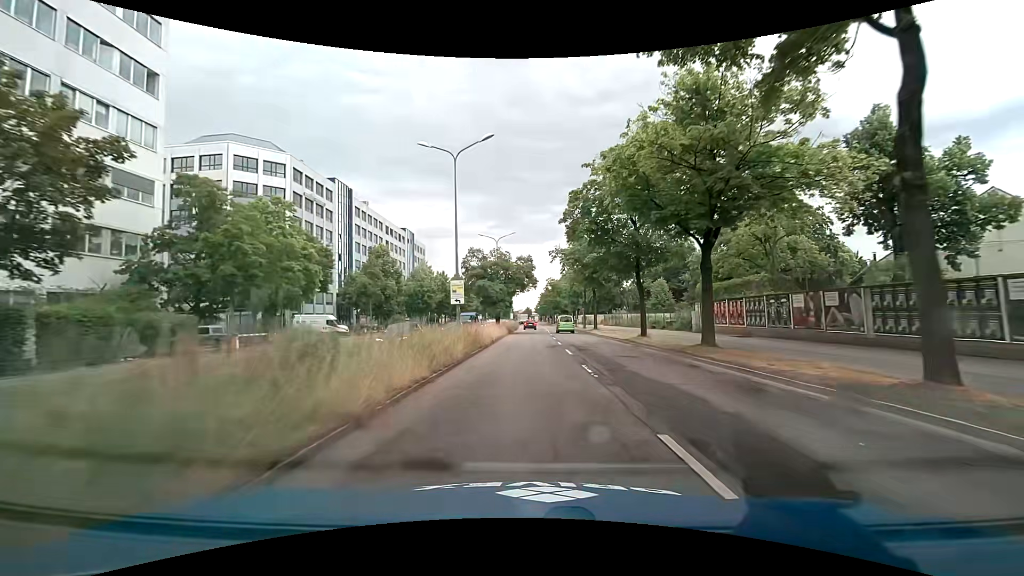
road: primary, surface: asphalt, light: Day
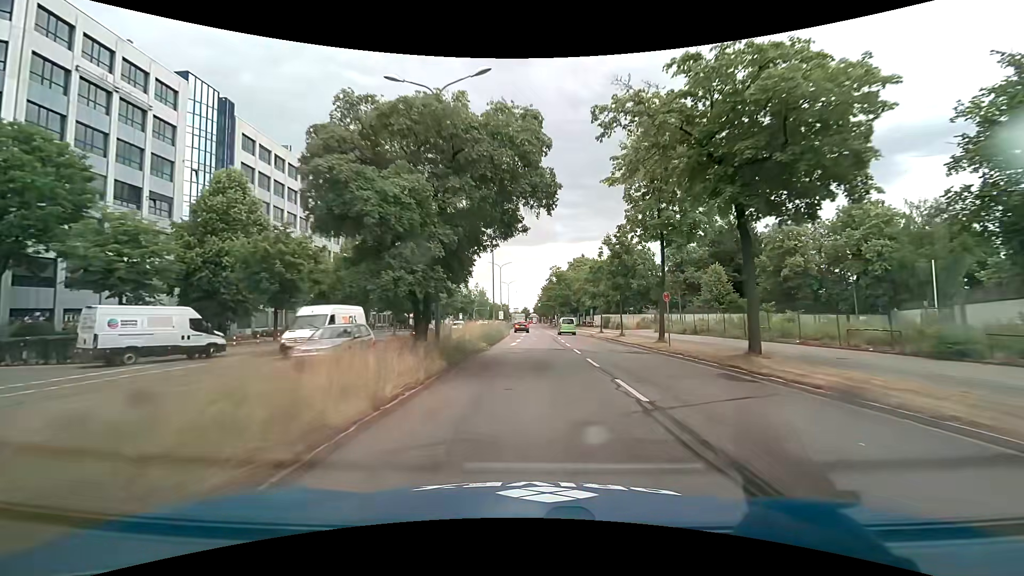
(+0.1, +36.5) m; +1°
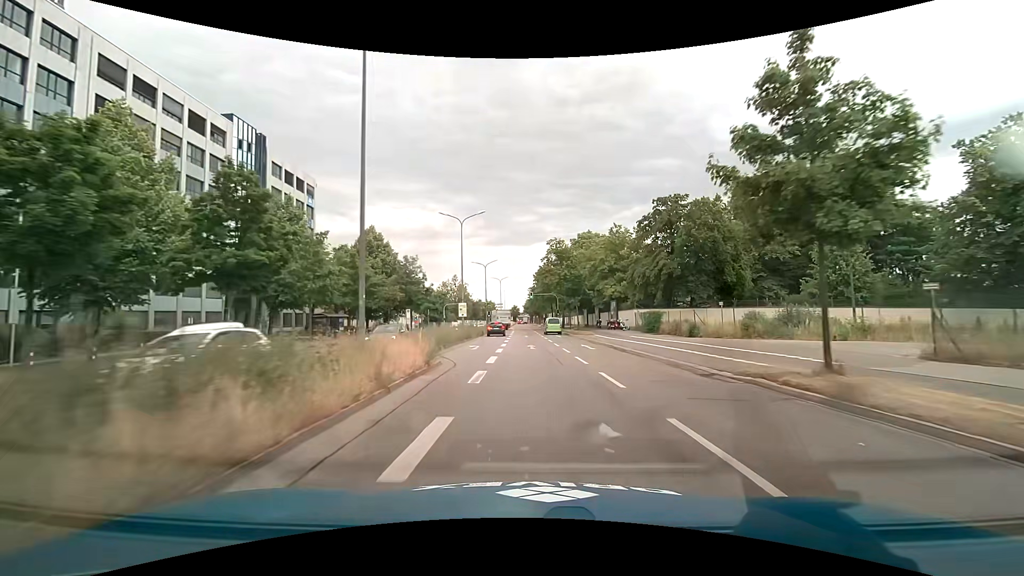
(+0.2, +36.4) m; +1°
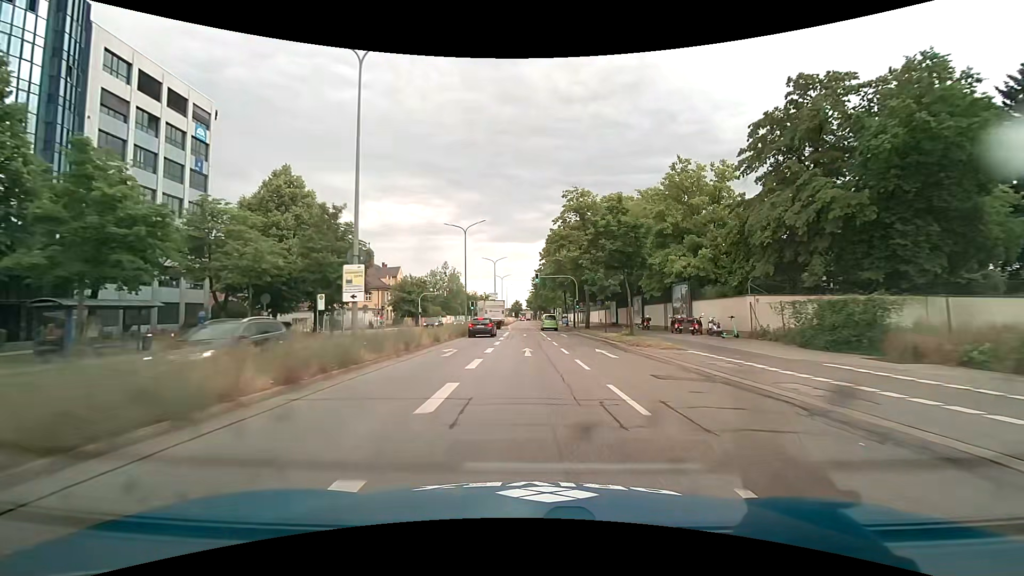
(-0.2, +27.4) m; 0°
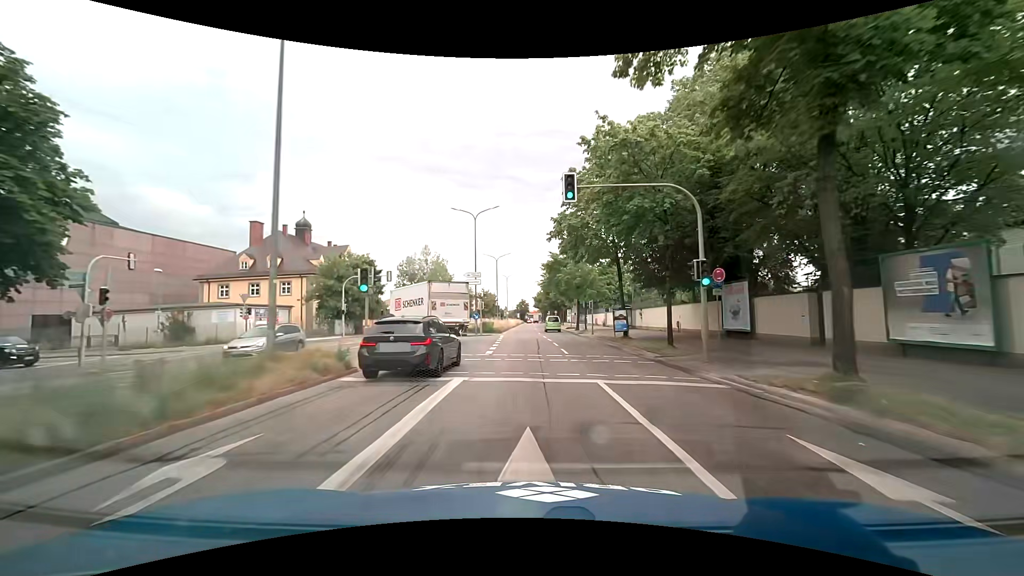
(-0.4, +36.5) m; -1°
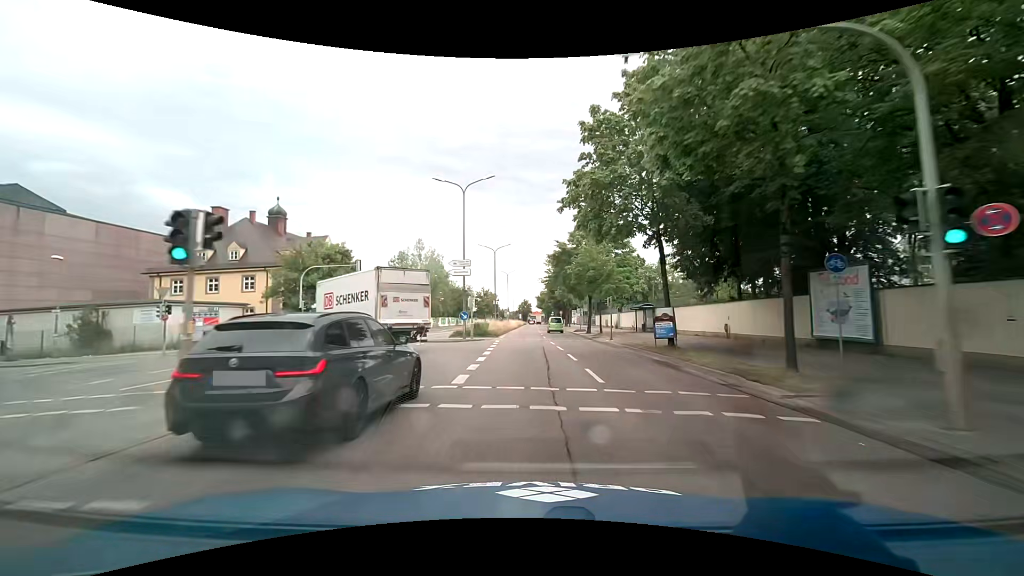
(0.0, +9.1) m; 0°
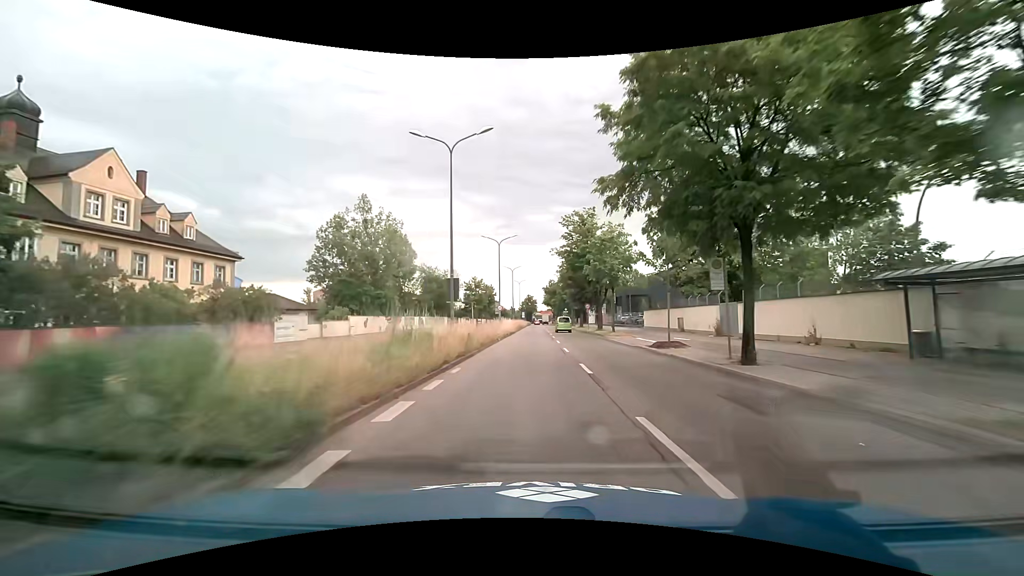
(-0.3, +36.5) m; -1°
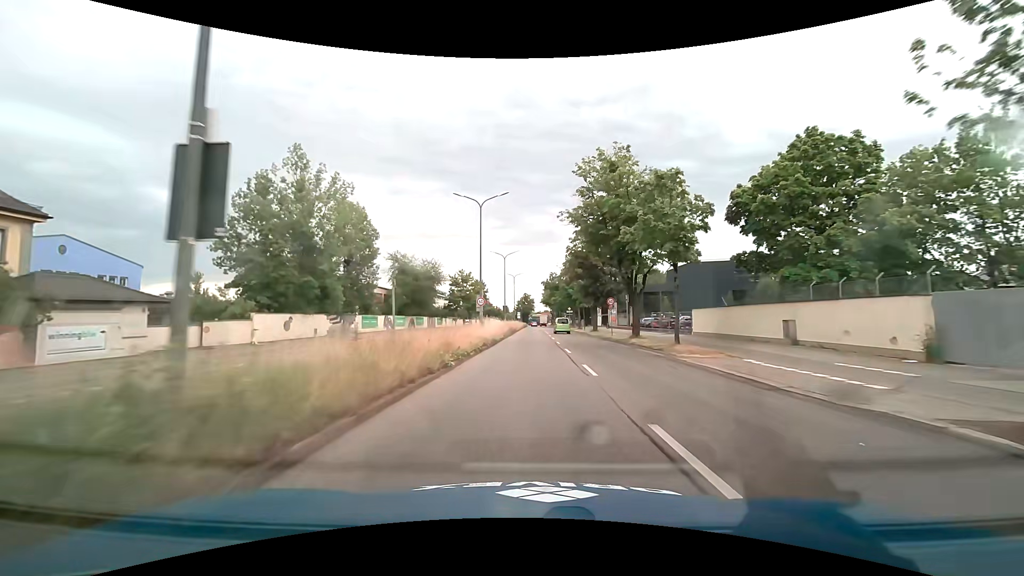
(+0.2, +18.3) m; +1°
(0, +10) (0, +20) (0, +30) (0, +40) (0, +50) (0, +60) (+1, +70) (+1, +80) (+1, +90) (+1, +100) m
